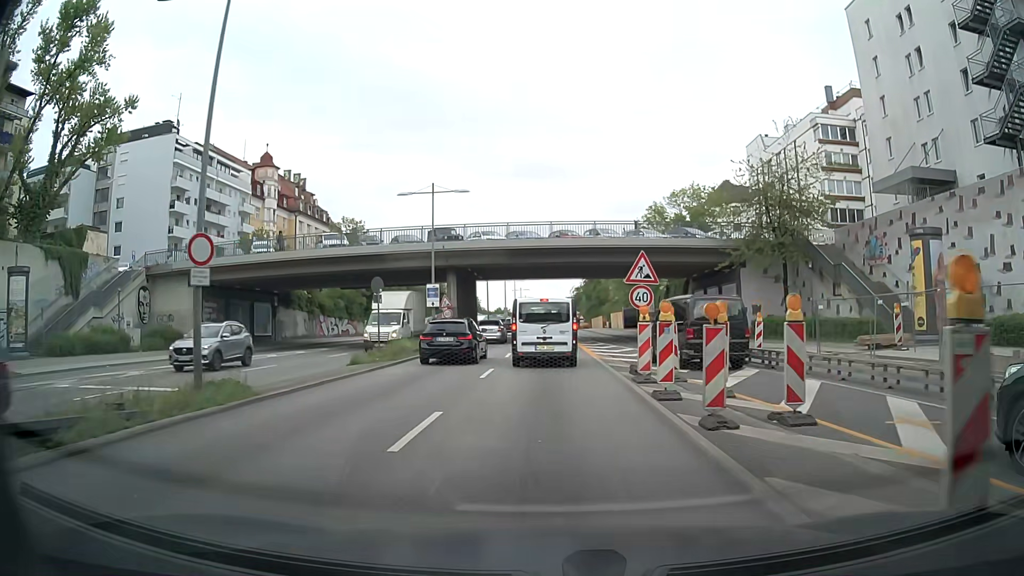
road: trunk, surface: asphalt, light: Day
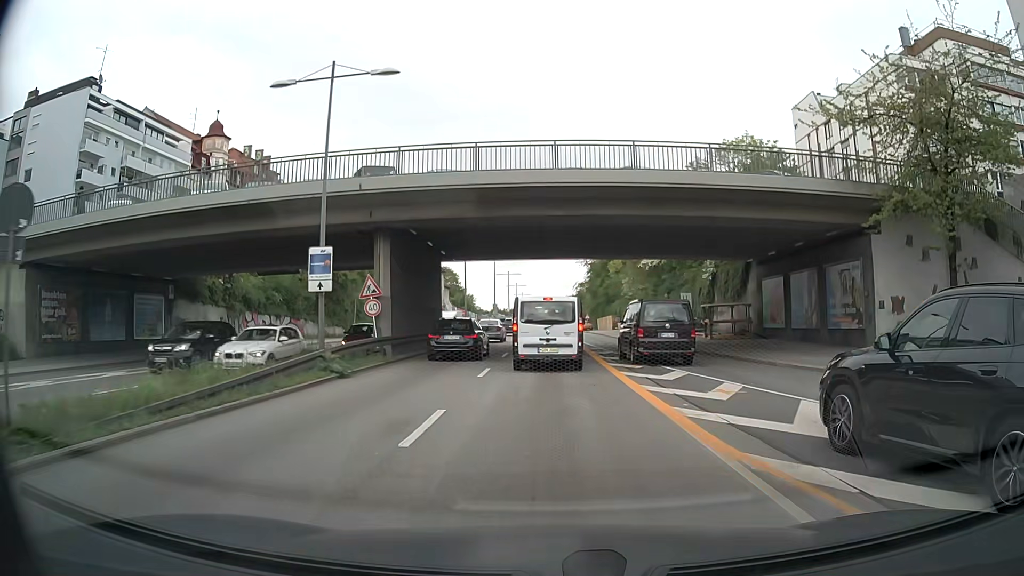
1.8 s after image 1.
(0.0, +18.1) m; 0°
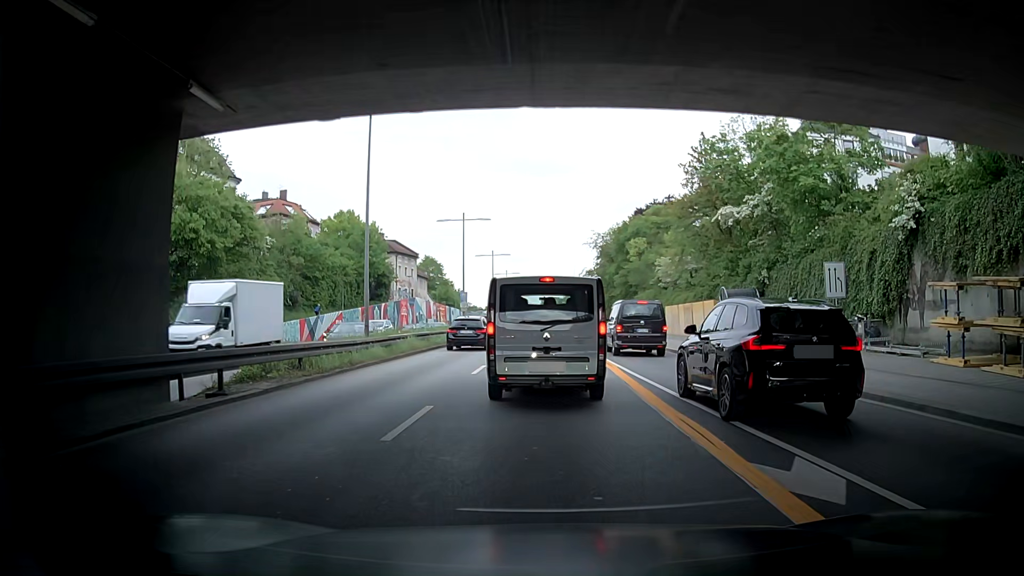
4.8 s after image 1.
(-0.1, +26.7) m; 0°
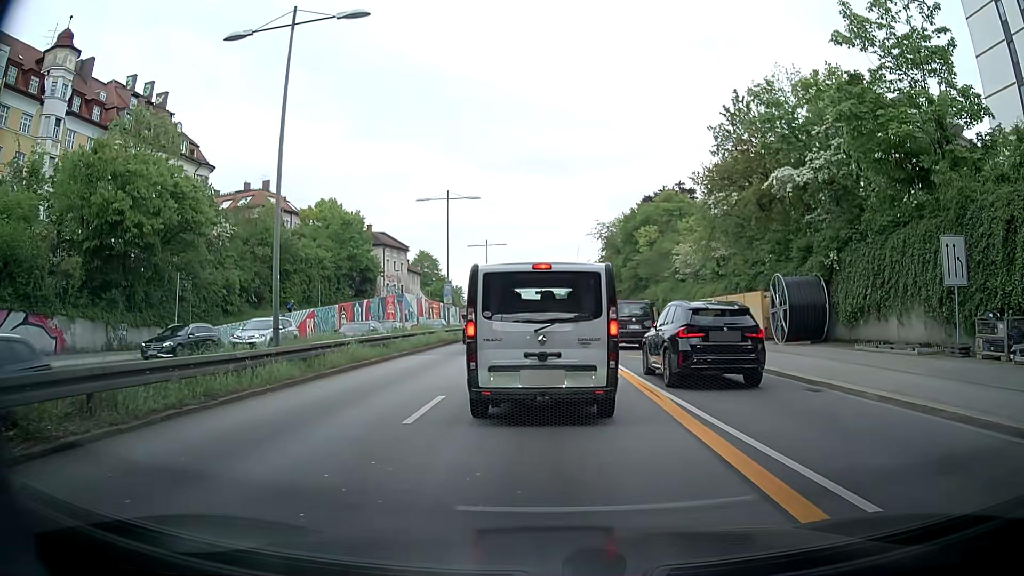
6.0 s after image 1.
(+0.1, +7.6) m; 0°
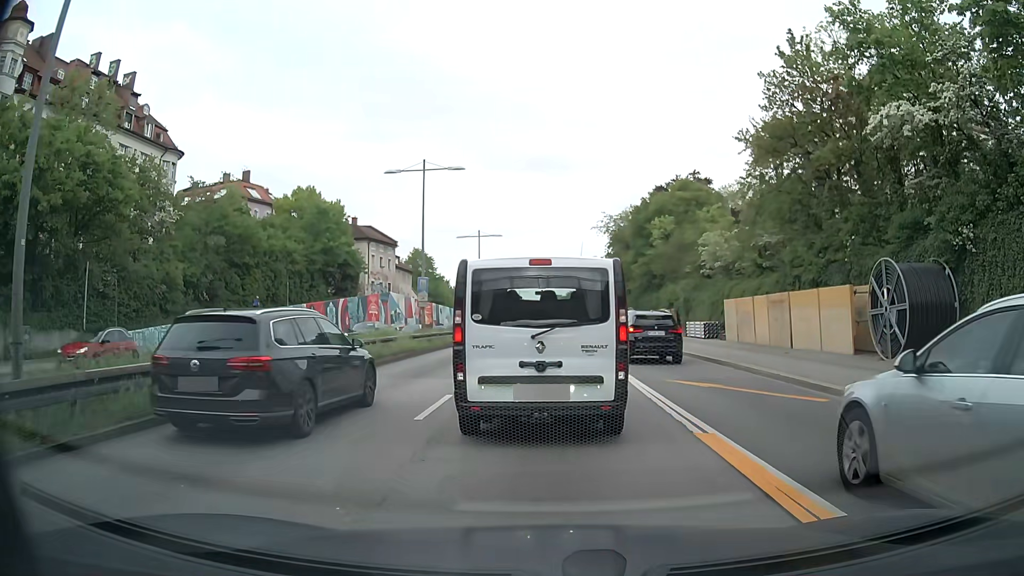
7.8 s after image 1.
(-0.1, +8.3) m; 0°
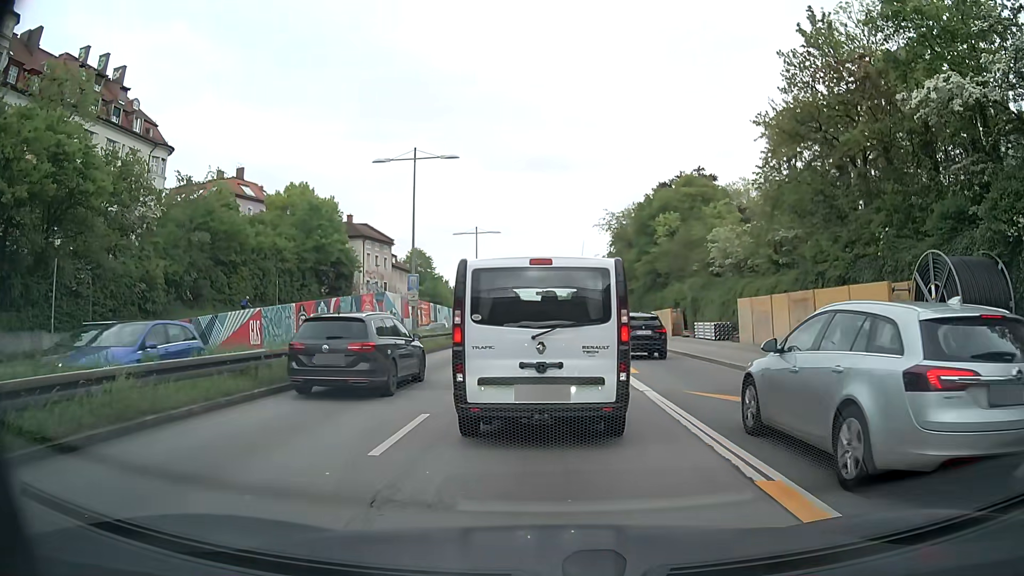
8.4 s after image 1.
(0.0, +2.4) m; 0°
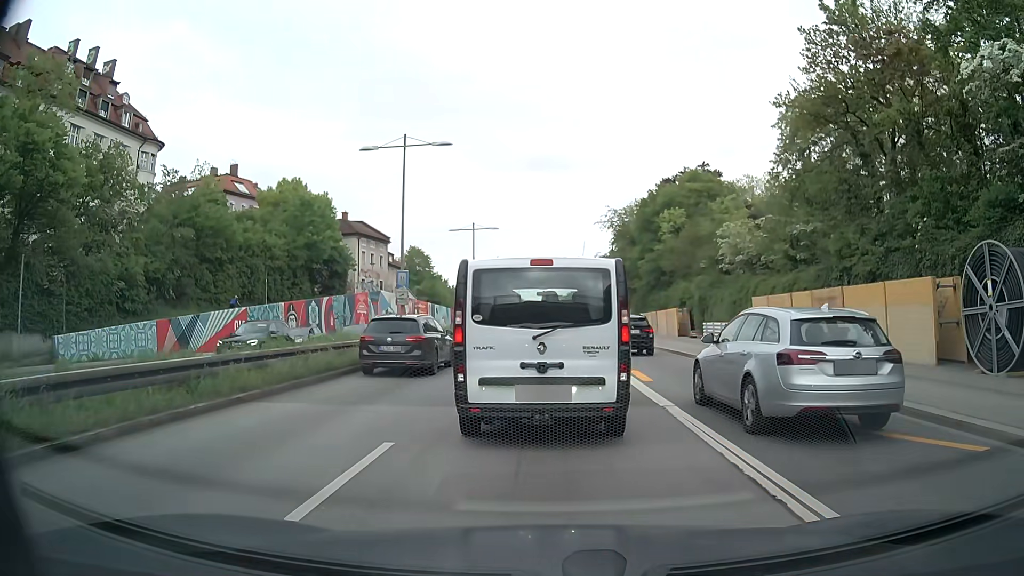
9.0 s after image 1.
(0.0, +2.2) m; 0°
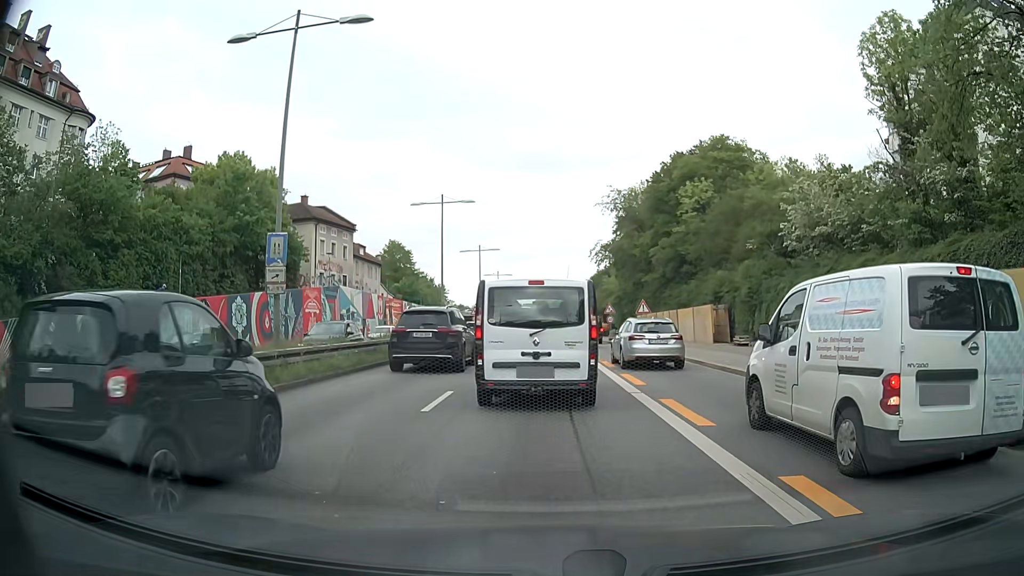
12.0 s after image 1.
(+0.1, +12.4) m; +1°
(0, +10) (0, +20) (0, +30) (0, +40) (0, +50) (0, +60) (0, +70) (0, +80) (0, +90) (0, +100) m
